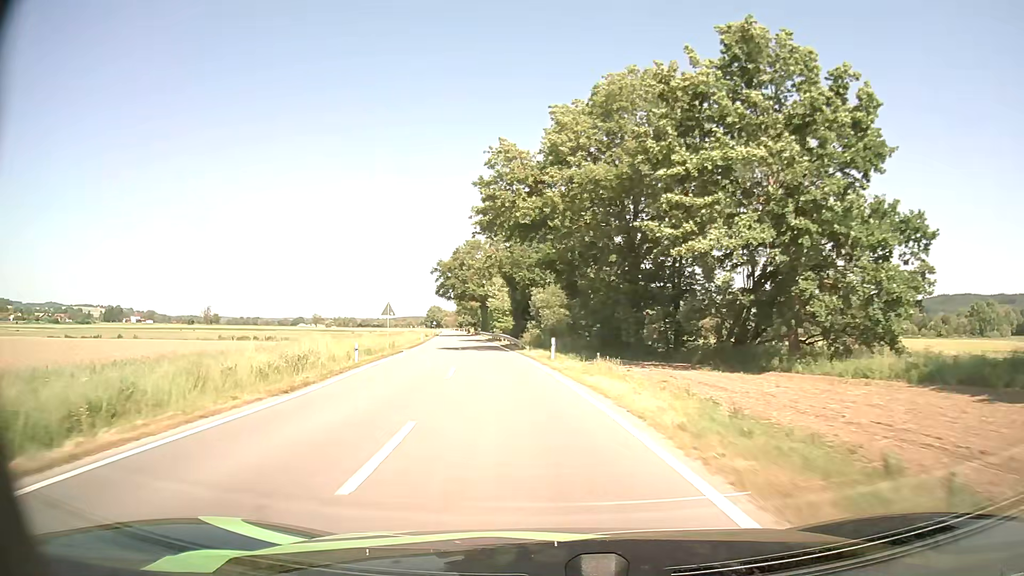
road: tertiary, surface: asphalt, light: Day
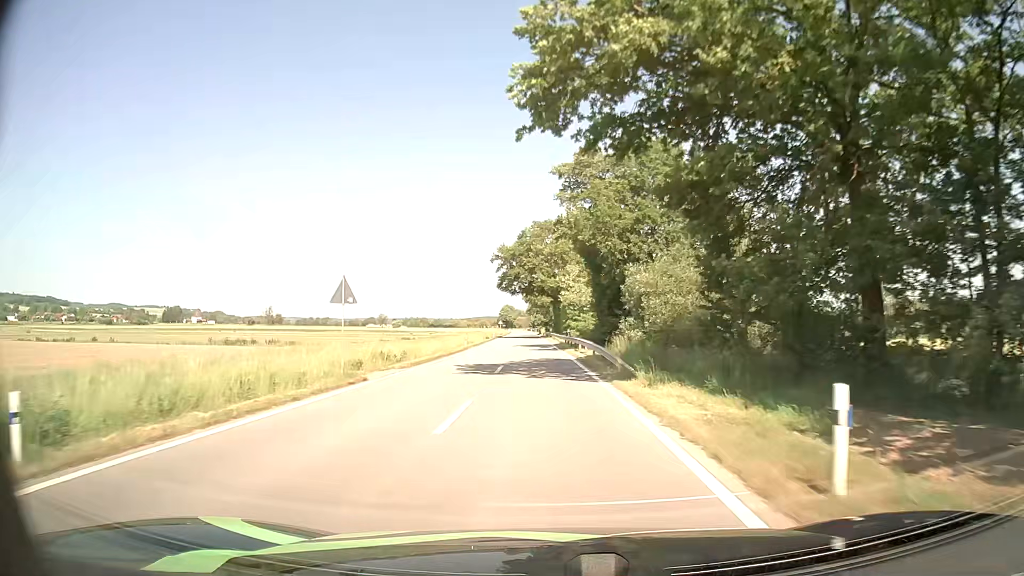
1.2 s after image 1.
(-1.5, +20.9) m; -7°
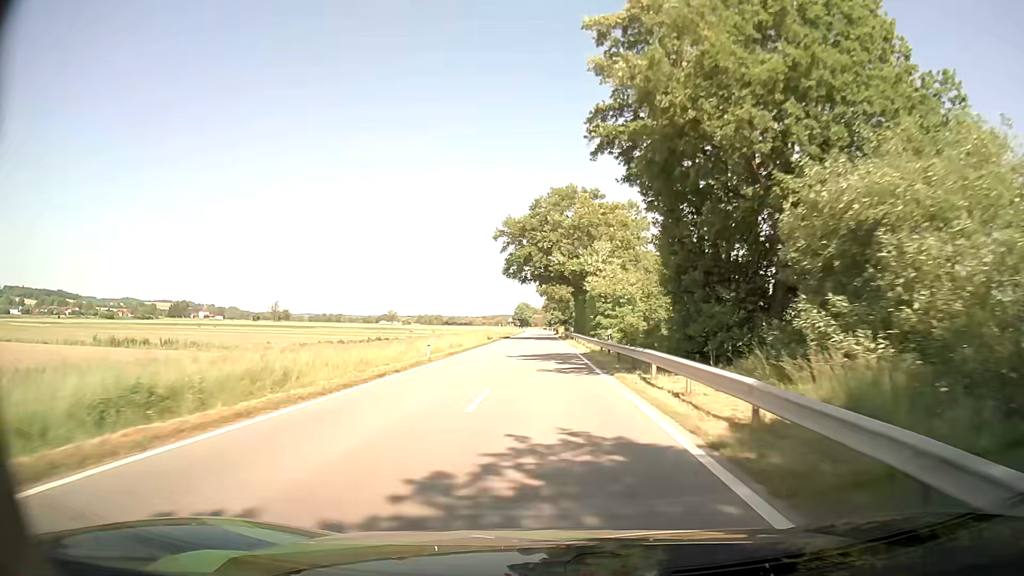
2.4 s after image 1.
(-0.4, +22.1) m; -1°
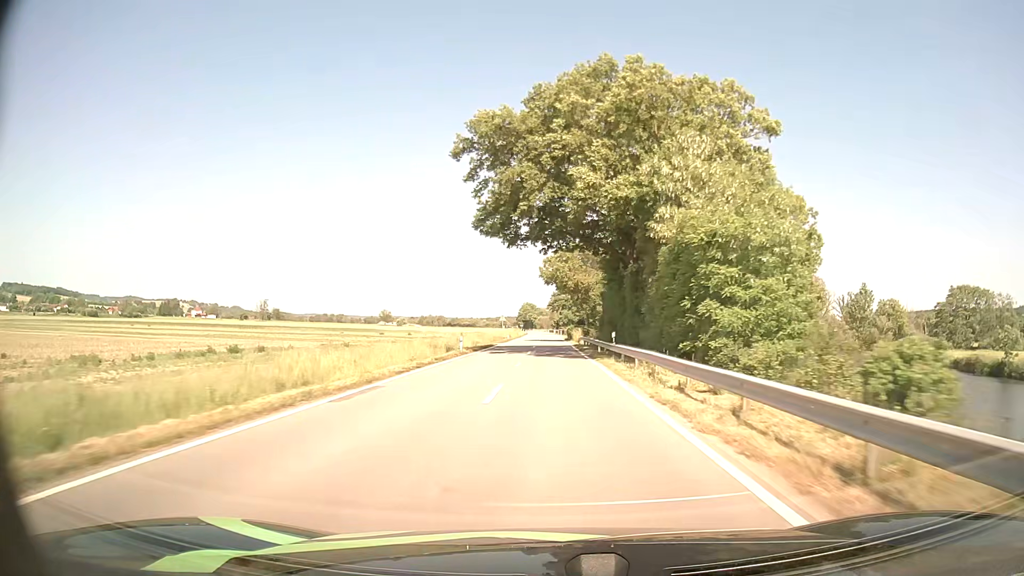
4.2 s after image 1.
(-0.4, +35.2) m; -1°
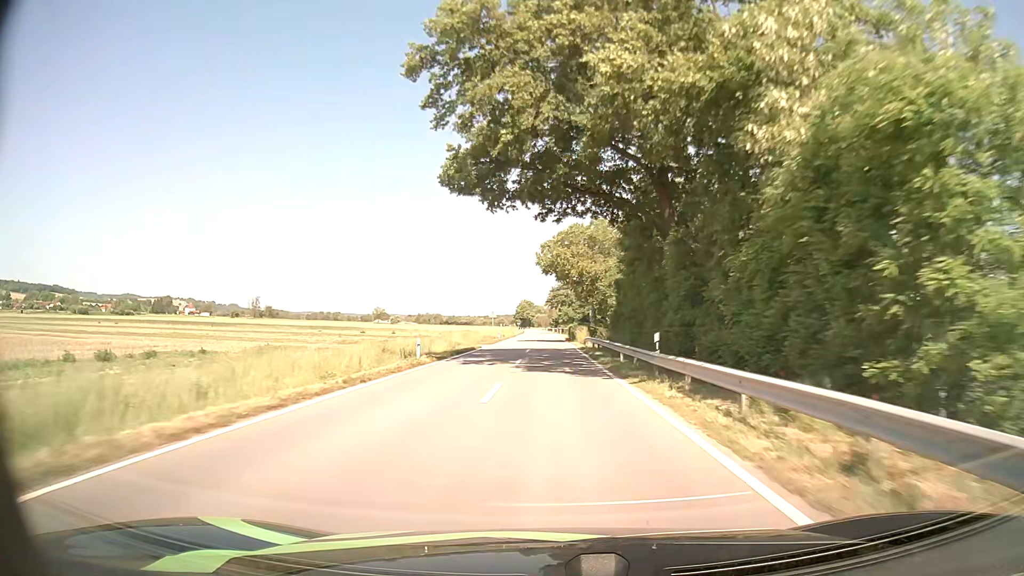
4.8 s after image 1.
(0.0, +12.2) m; 0°
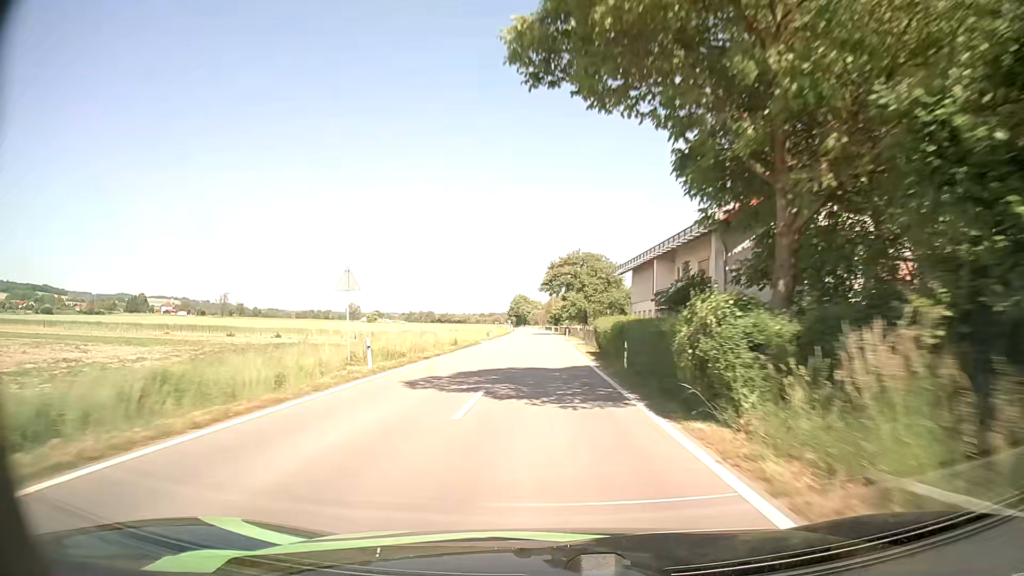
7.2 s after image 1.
(+0.3, +50.6) m; 0°
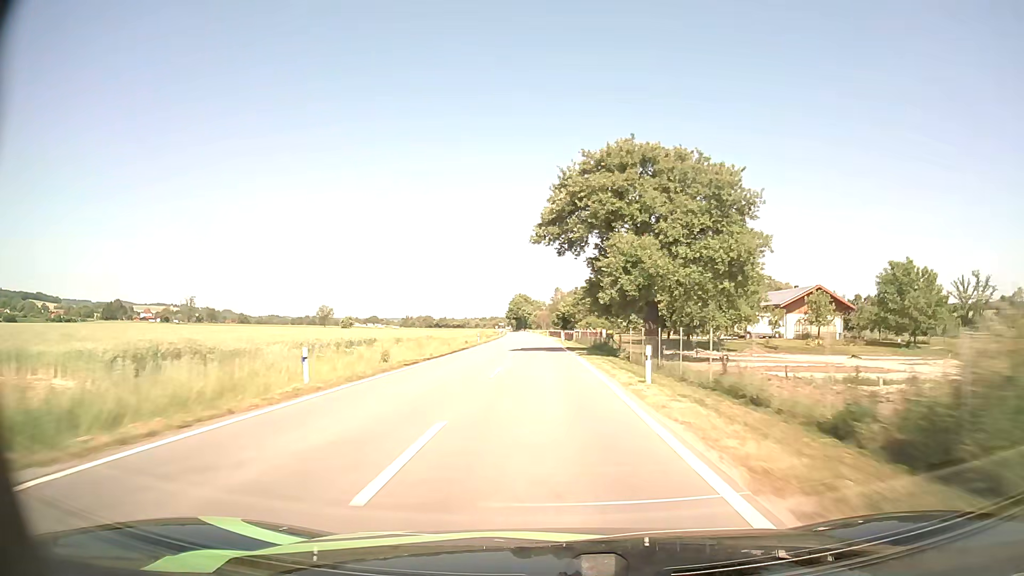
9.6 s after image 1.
(-0.1, +52.9) m; 0°
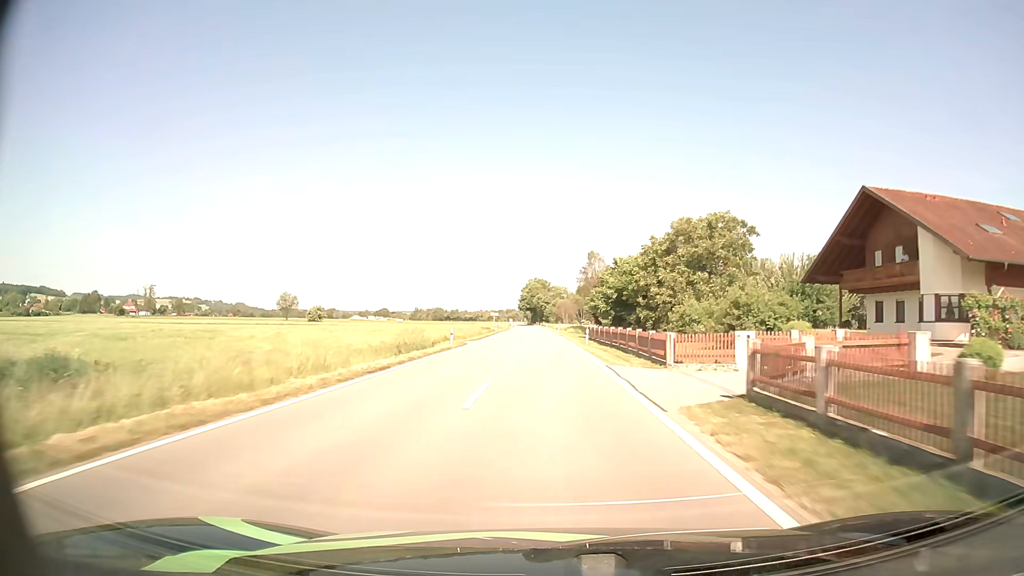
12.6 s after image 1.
(-1.1, +66.7) m; -1°
(0, +10) (0, +20) (0, +30) (0, +40) (0, +50) (-1, +60) (-1, +70) (-1, +80) (-1, +90) (-2, +100) m
